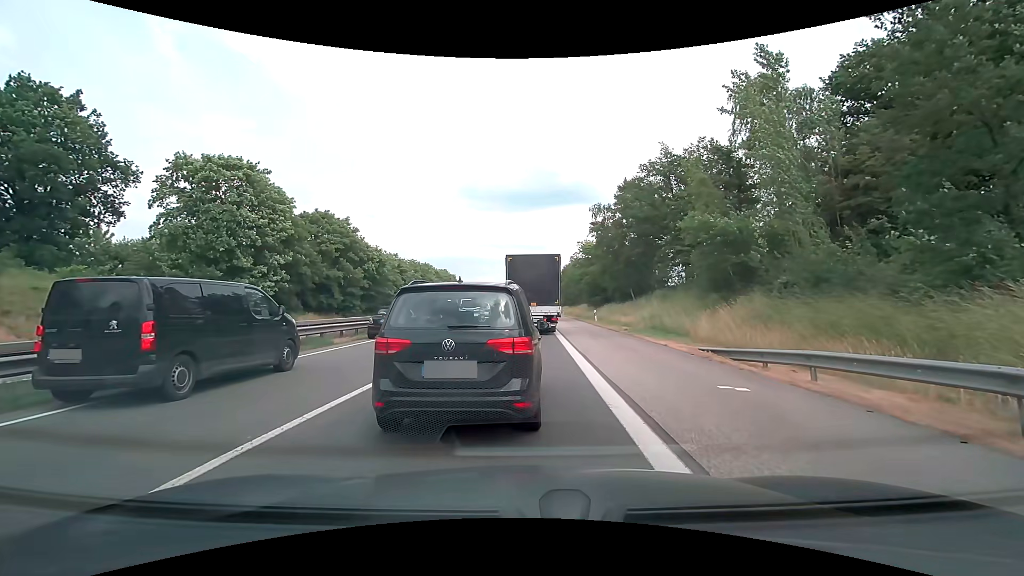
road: motorway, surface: asphalt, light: Day
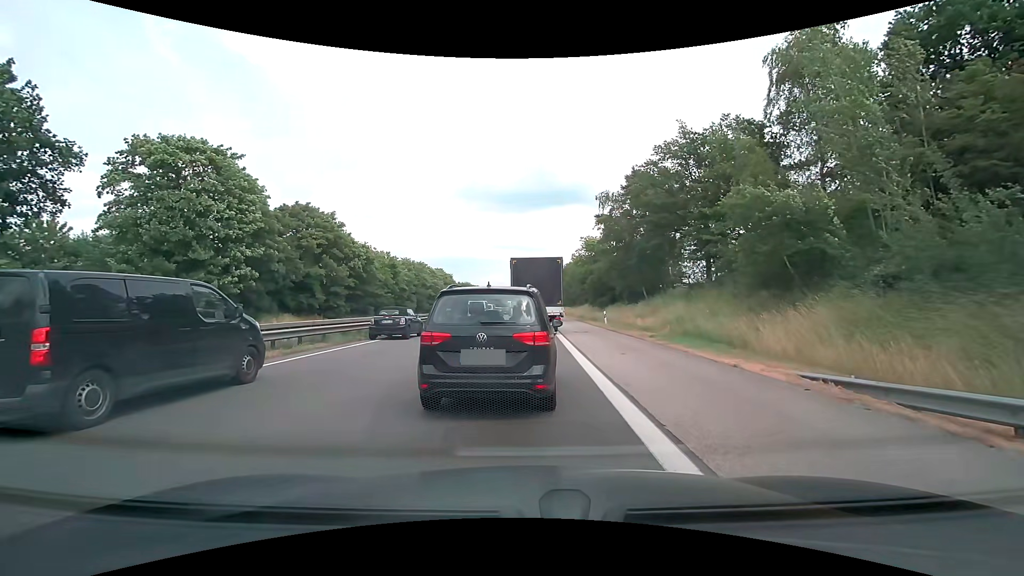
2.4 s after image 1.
(+0.1, +5.9) m; +1°
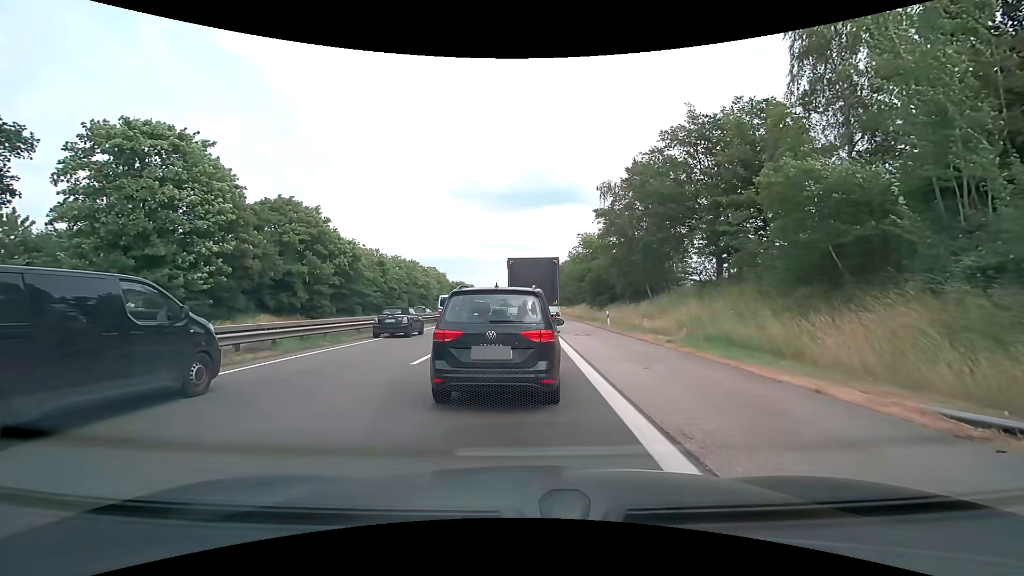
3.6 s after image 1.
(0.0, +3.5) m; +1°
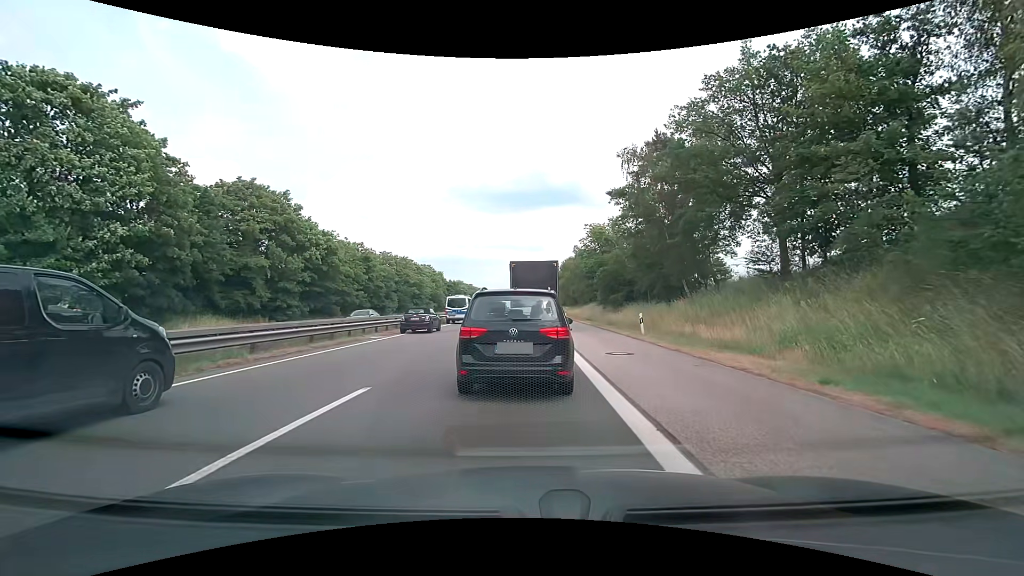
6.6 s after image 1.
(0.0, +9.5) m; 0°
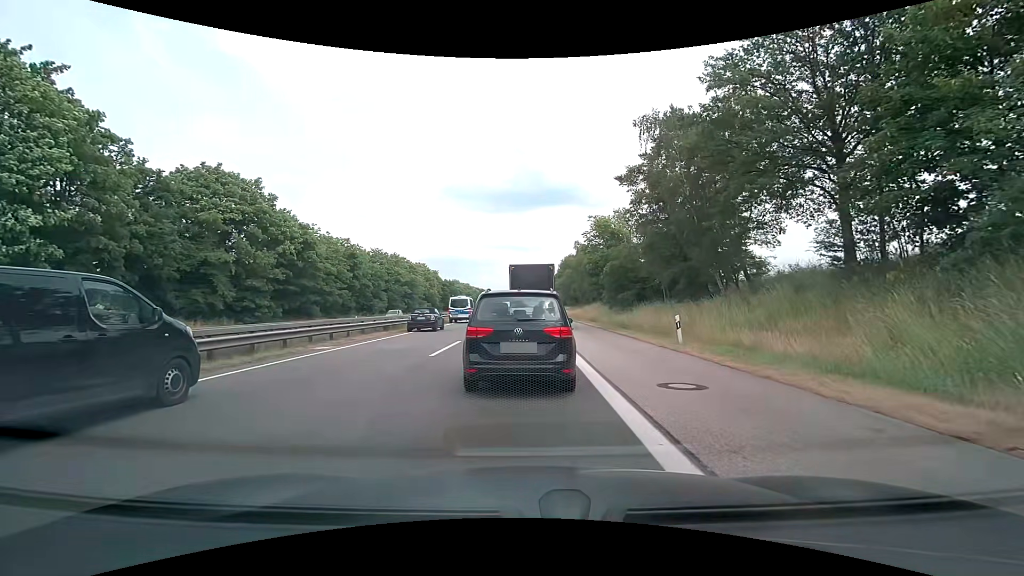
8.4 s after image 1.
(-0.1, +5.9) m; -1°
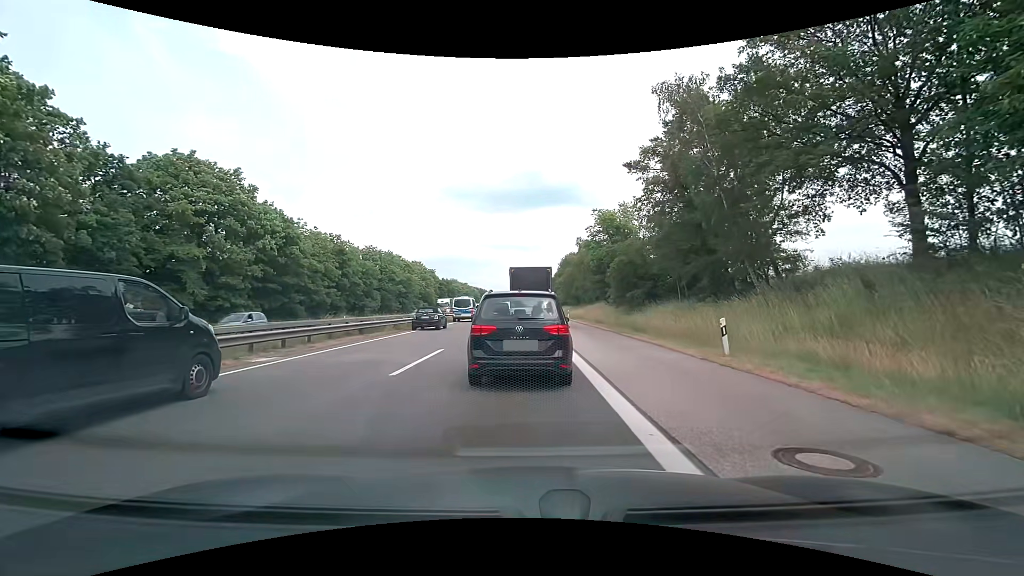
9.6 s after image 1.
(+0.1, +4.1) m; +1°
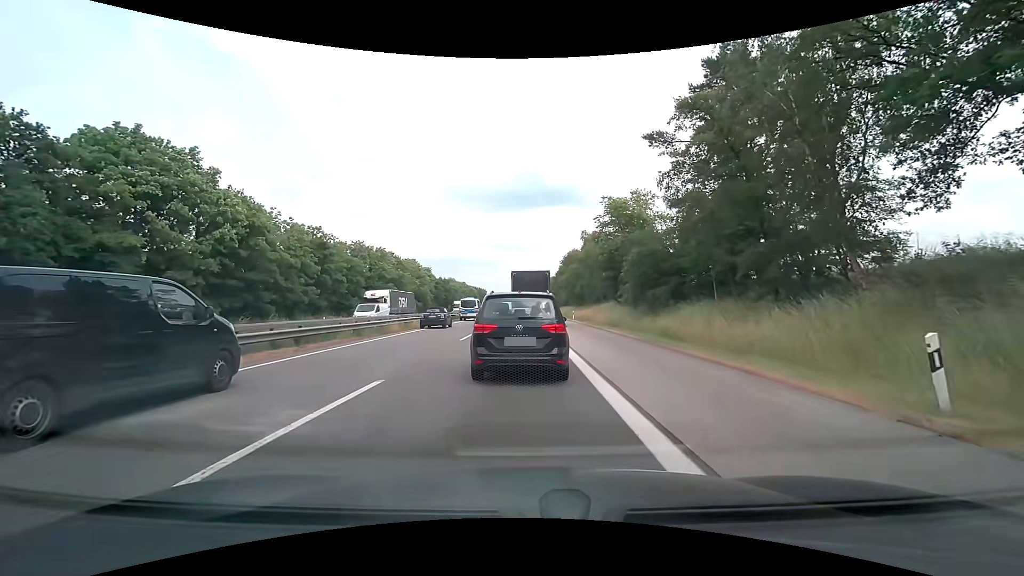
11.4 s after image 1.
(0.0, +6.9) m; +1°
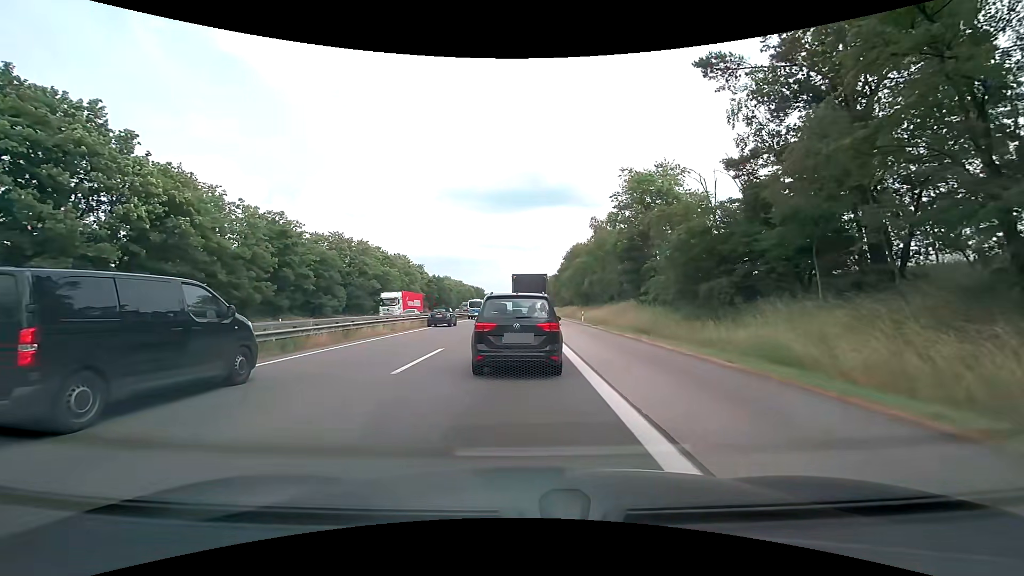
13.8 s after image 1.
(-0.1, +10.4) m; +1°
(0, +10) (0, +20) (-1, +30) (-1, +40) (-1, +50) (-1, +60) (-1, +70) (-2, +80) (-2, +90) (-2, +100) m
